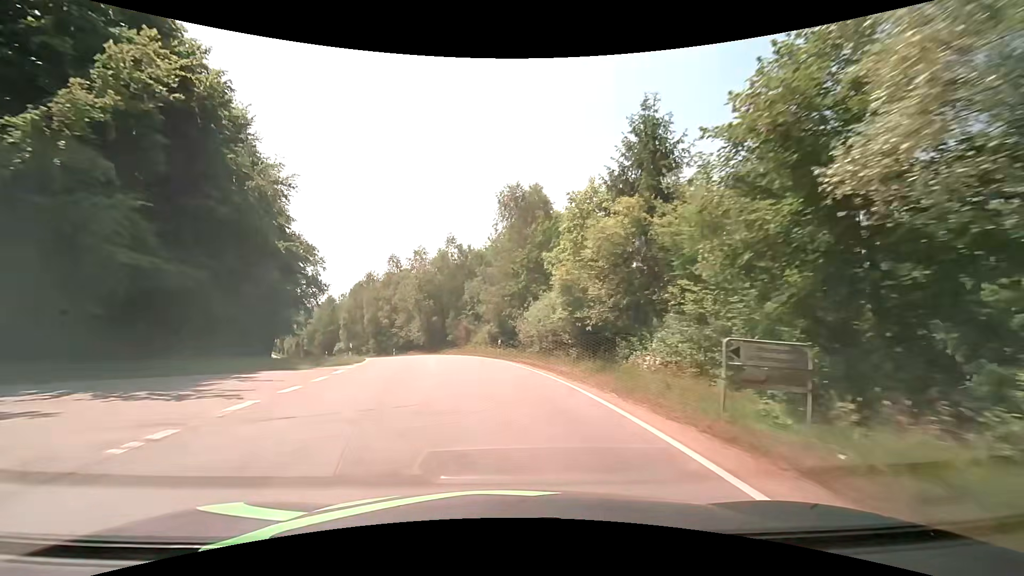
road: tertiary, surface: asphalt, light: Day
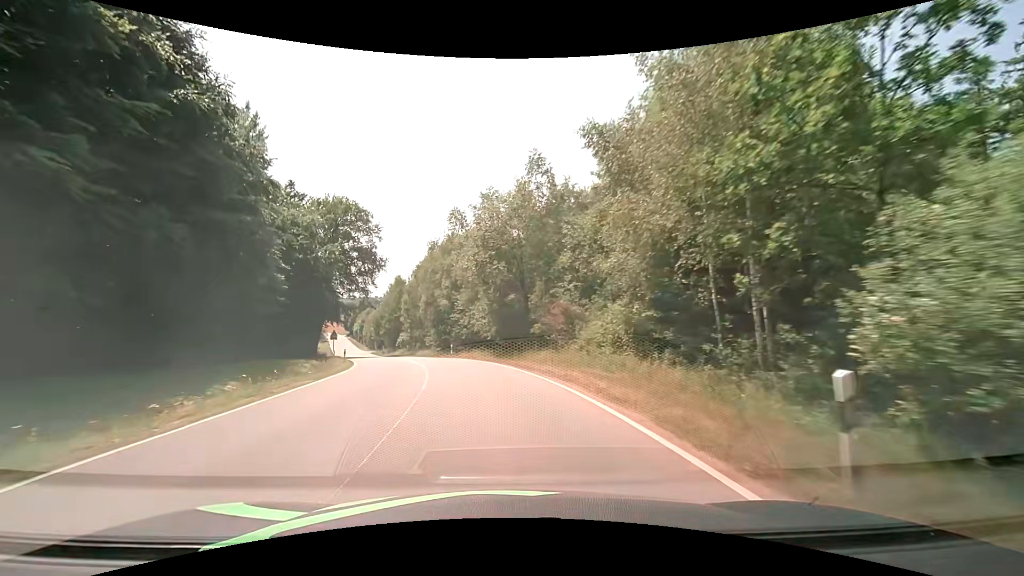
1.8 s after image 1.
(-2.1, +25.2) m; -11°
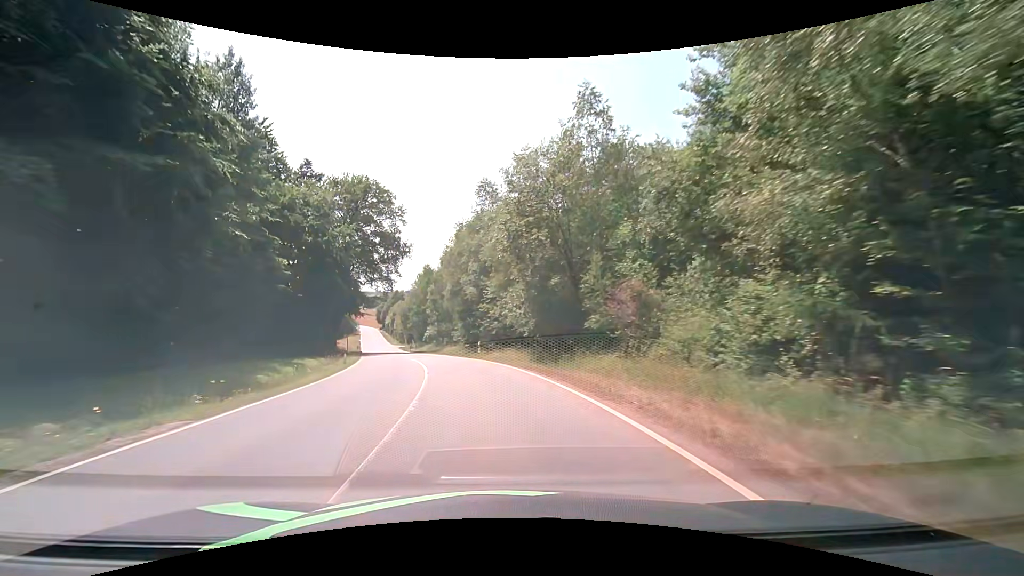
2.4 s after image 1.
(-0.2, +8.6) m; -4°
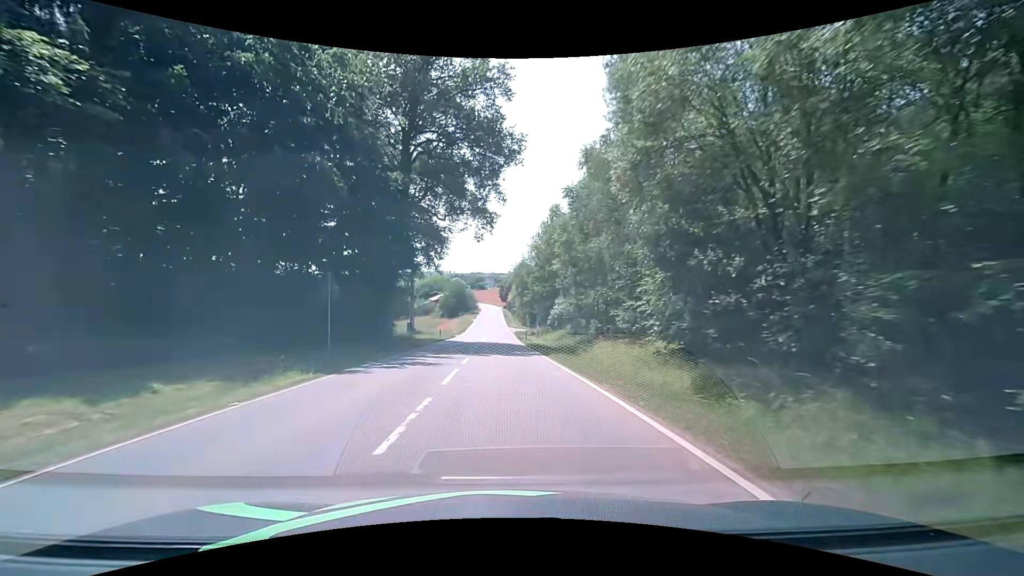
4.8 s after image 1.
(-4.9, +34.3) m; -15°
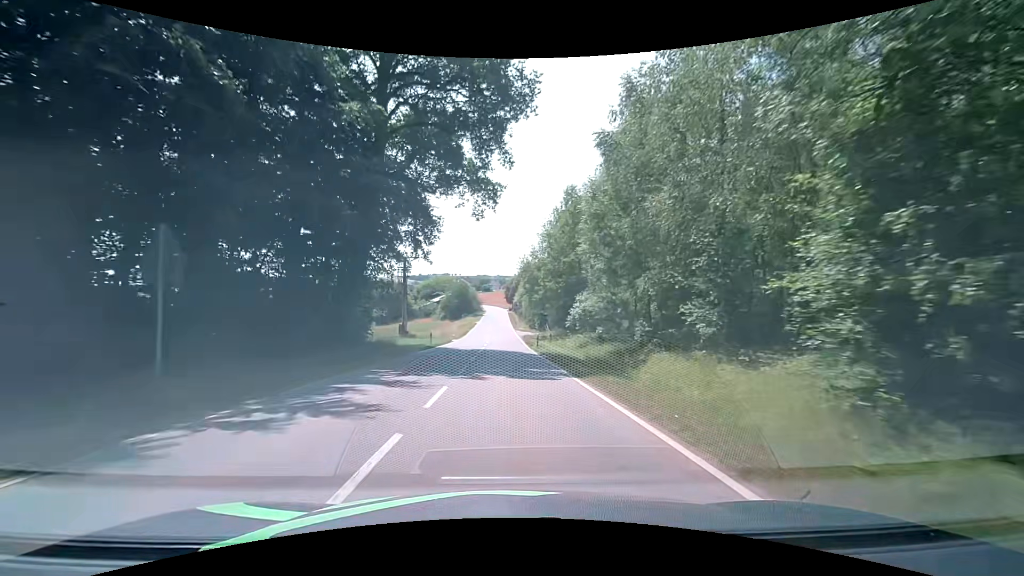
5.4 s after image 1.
(-0.1, +8.9) m; -1°
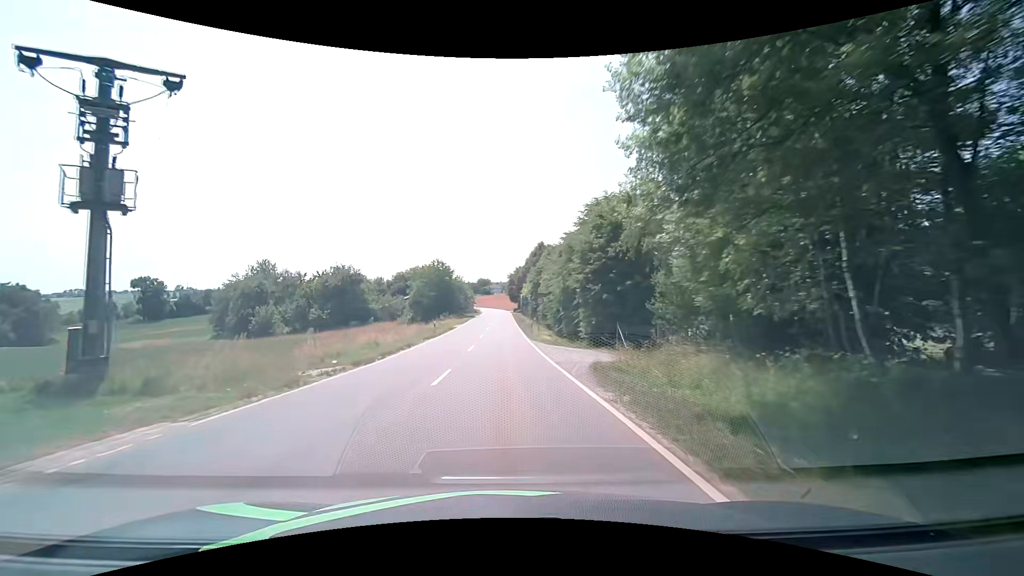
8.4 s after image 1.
(+0.2, +45.4) m; 0°
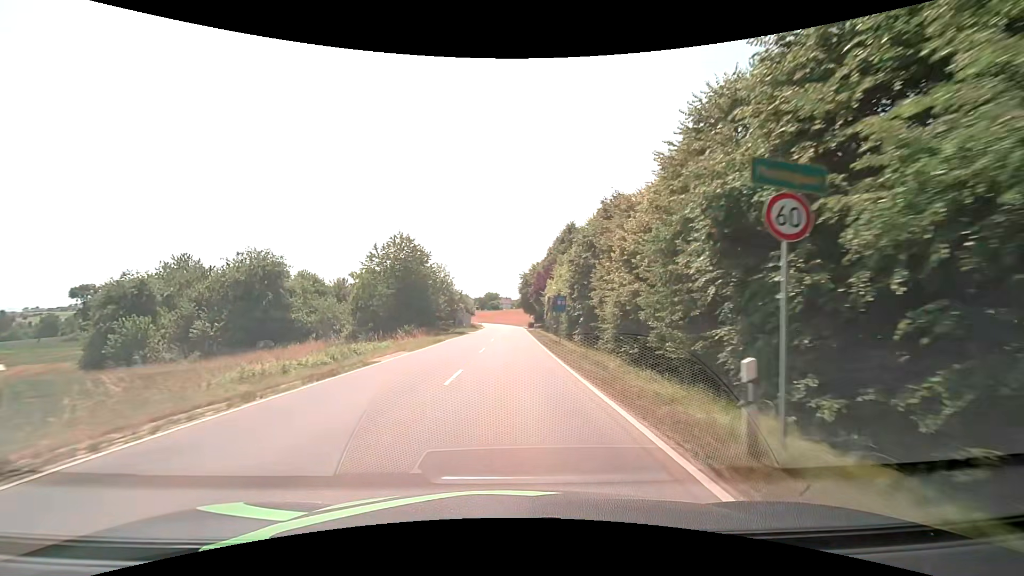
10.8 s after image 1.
(0.0, +36.1) m; -1°
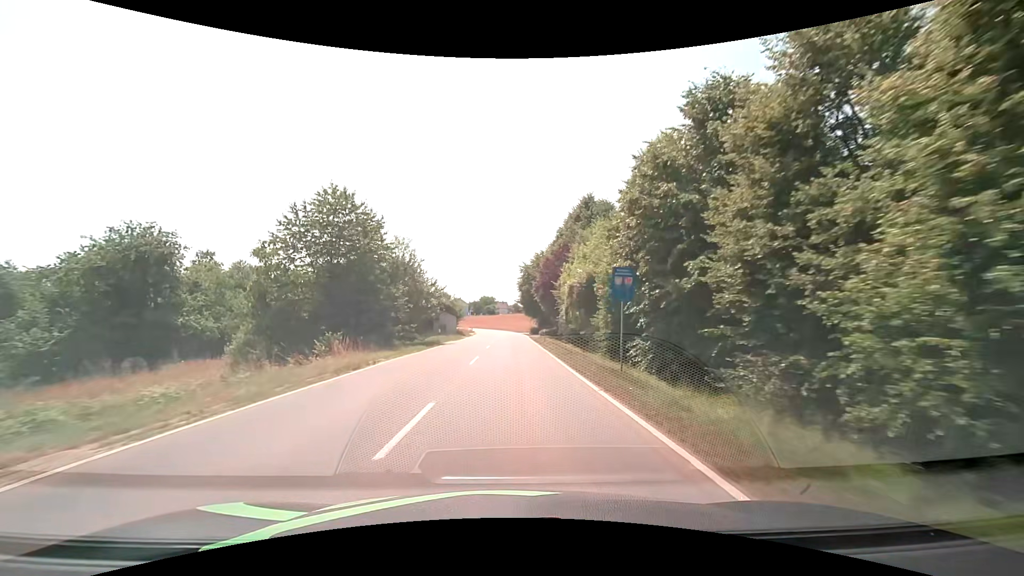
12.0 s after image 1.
(0.0, +18.1) m; 0°
(0, +10) (0, +20) (0, +30) (0, +40) (0, +50) (0, +60) (0, +70) (0, +80) (0, +90) (-1, +100) m
